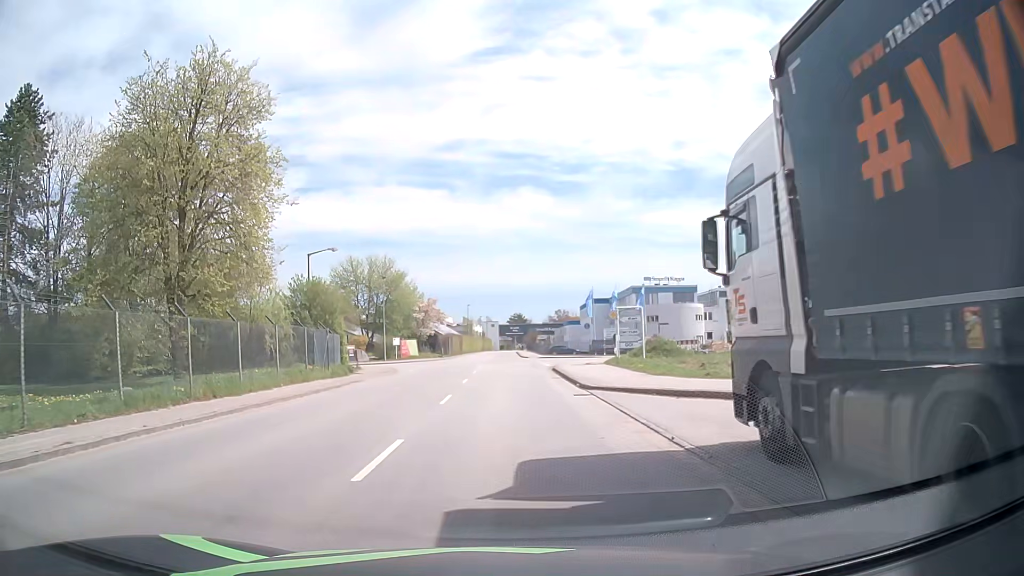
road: tertiary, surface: asphalt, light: Day
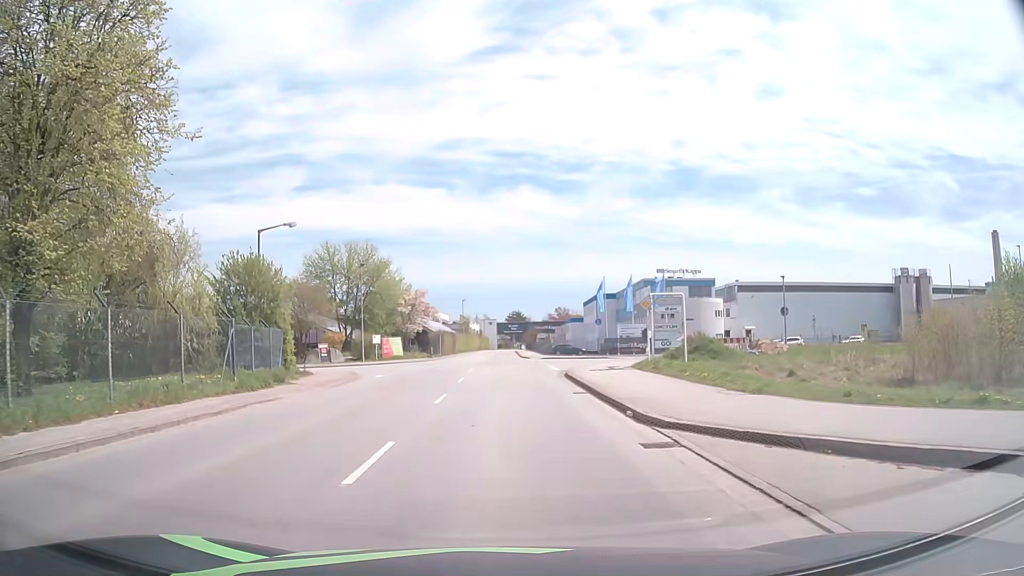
(0.0, +9.4) m; 0°
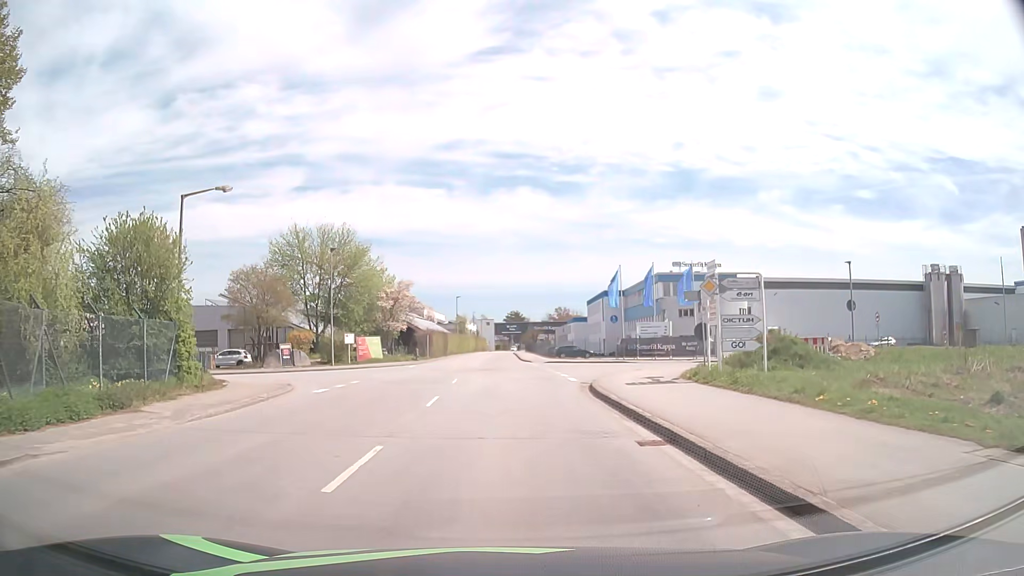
(0.0, +9.4) m; 0°
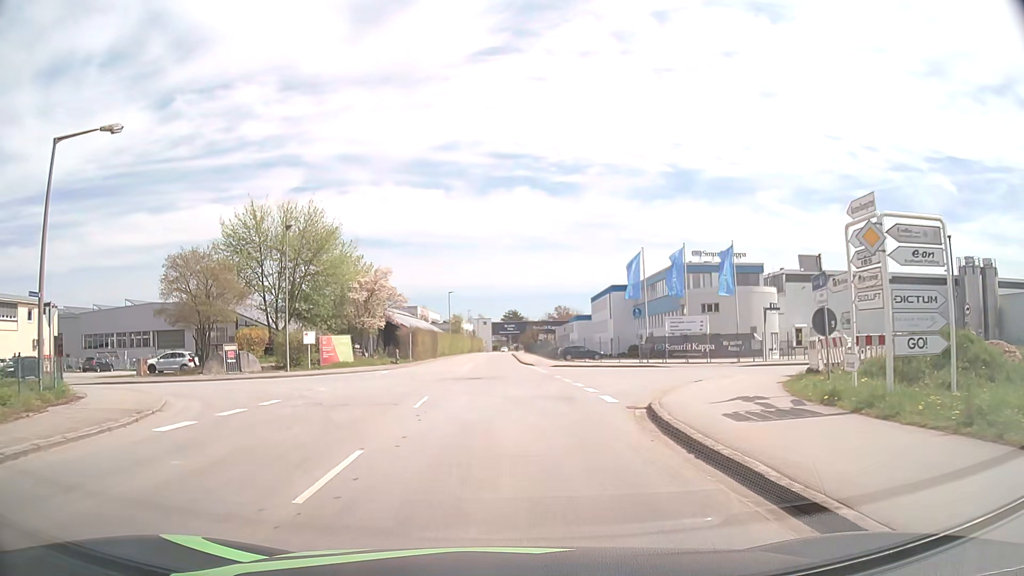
(0.0, +9.4) m; 0°
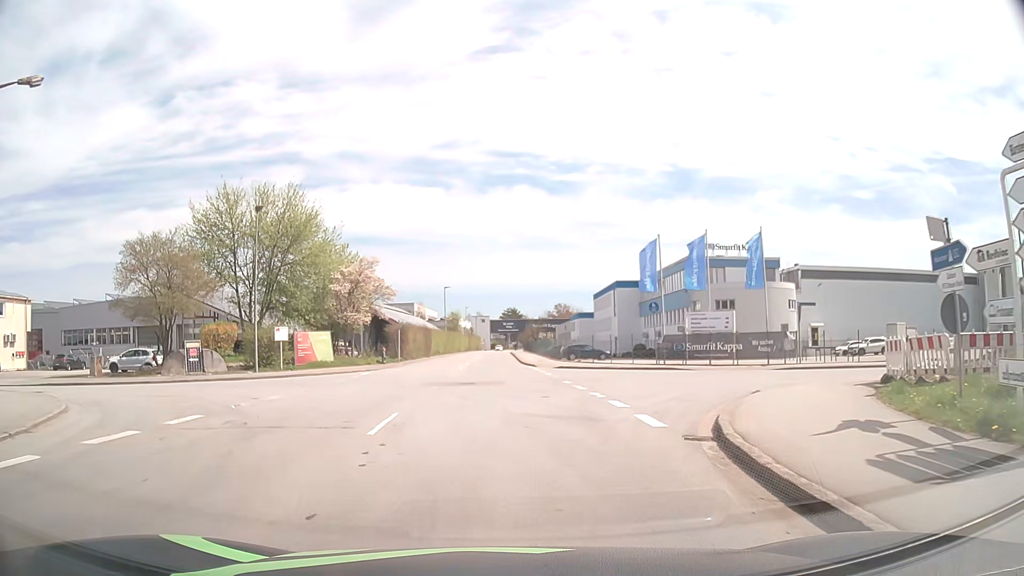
(0.0, +4.7) m; 0°
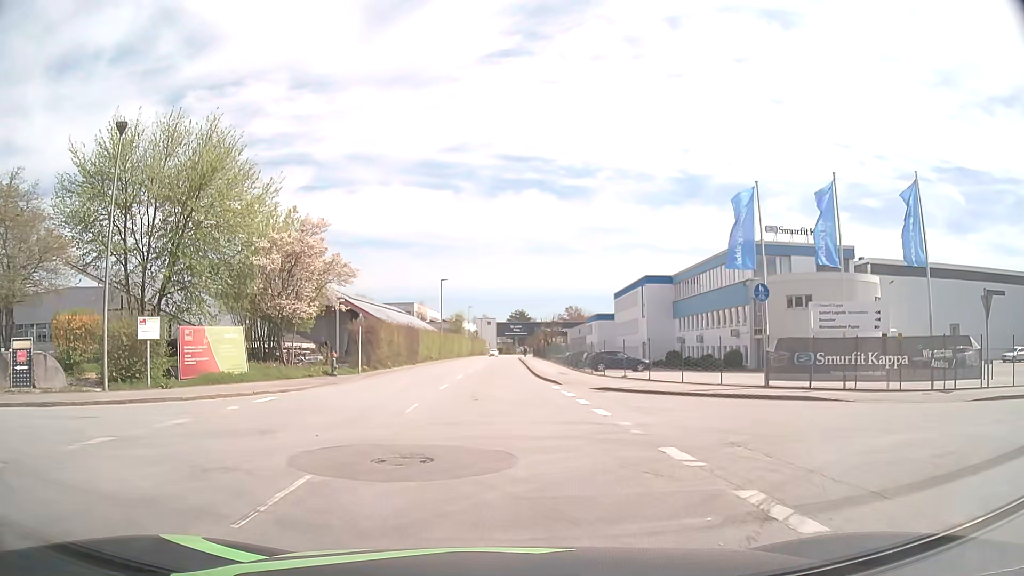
(0.0, +14.1) m; 0°
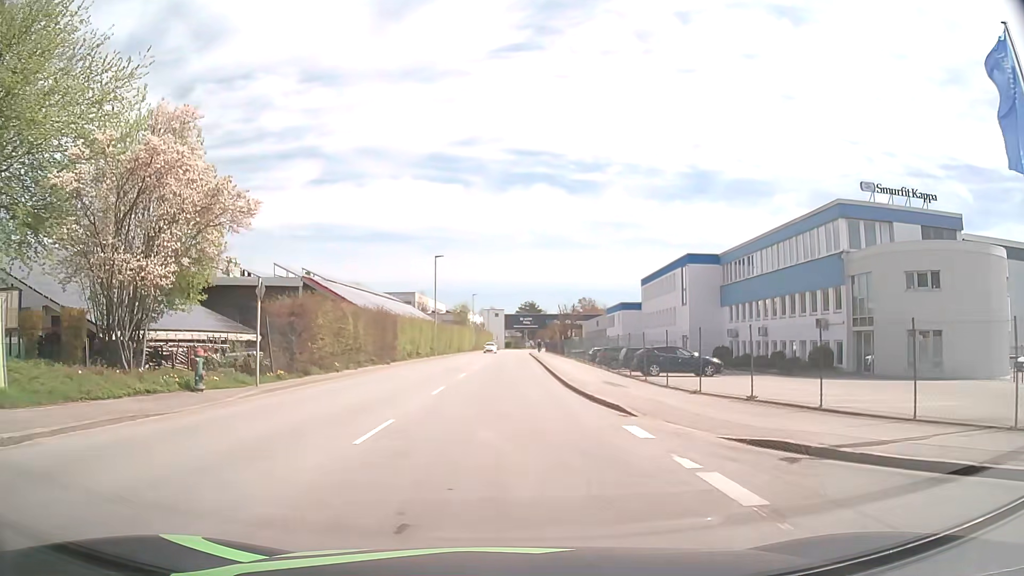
(-0.1, +14.0) m; 0°
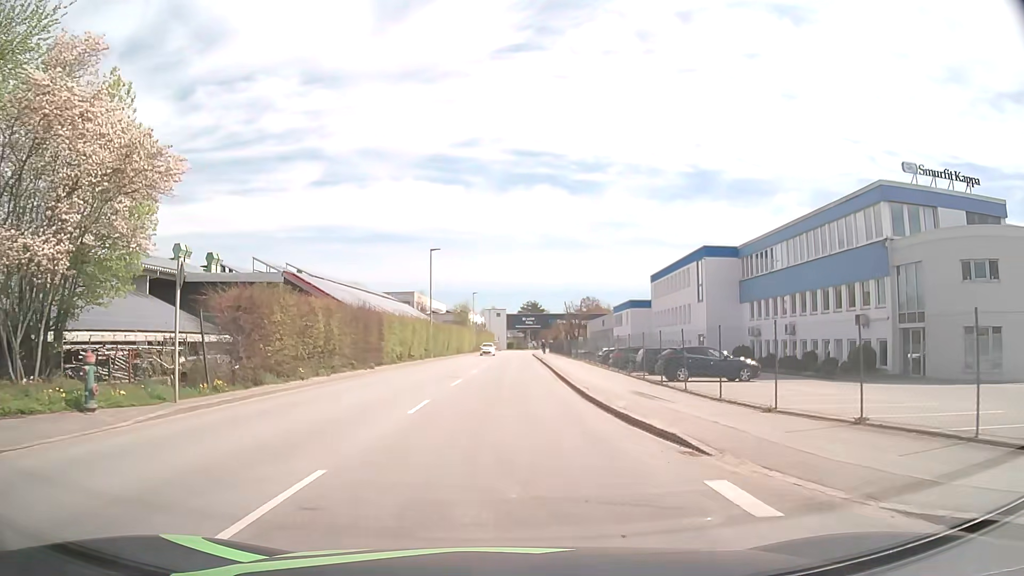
(0.0, +4.7) m; 0°
(0, +10) (0, +20) (0, +30) (0, +40) (0, +50) (+1, +60) (+1, +70) (+1, +80) (+2, +90) (+2, +100) m
